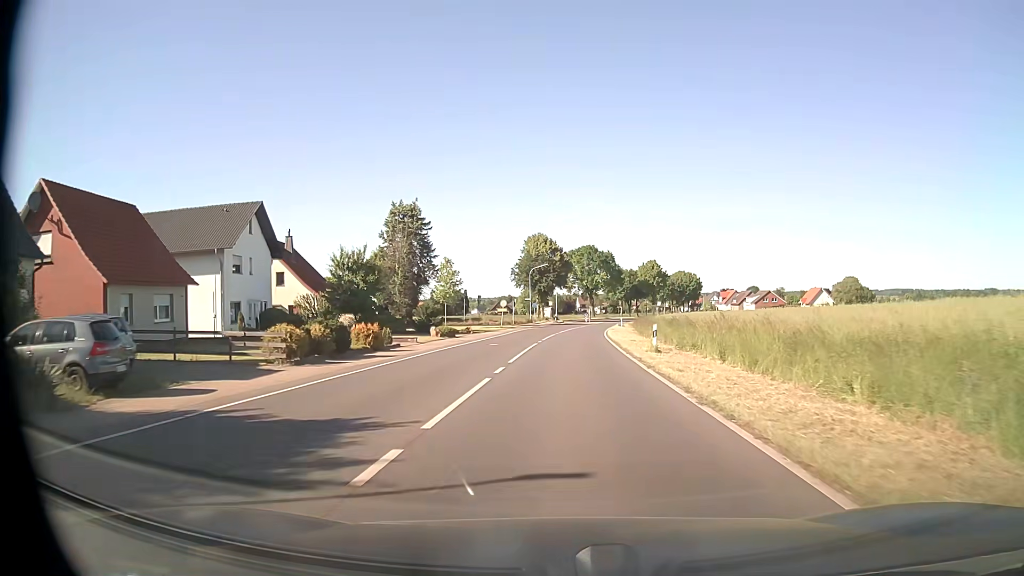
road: tertiary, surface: asphalt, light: Day
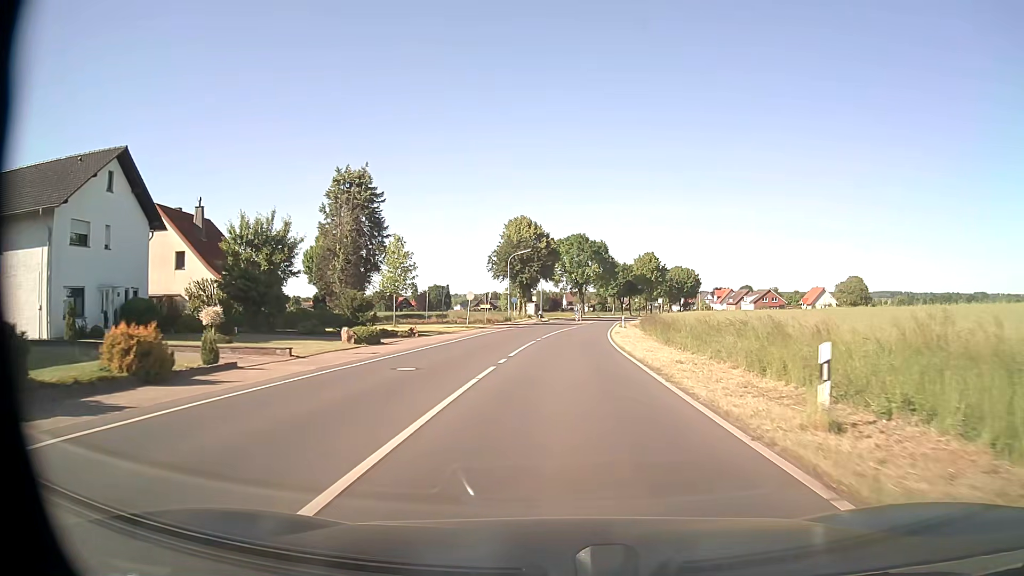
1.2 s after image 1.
(+0.2, +16.2) m; +1°
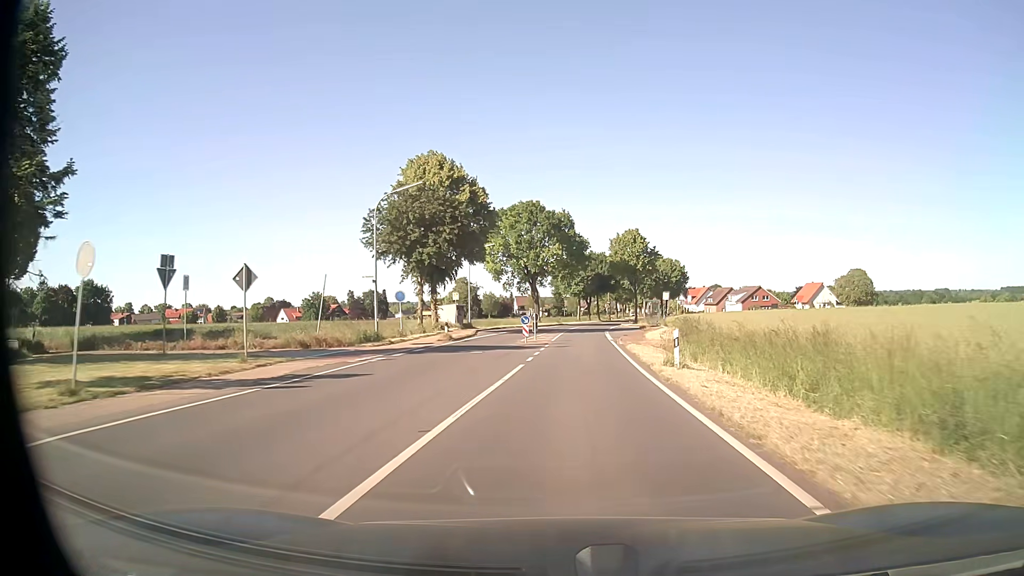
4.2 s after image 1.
(+1.3, +40.6) m; +4°
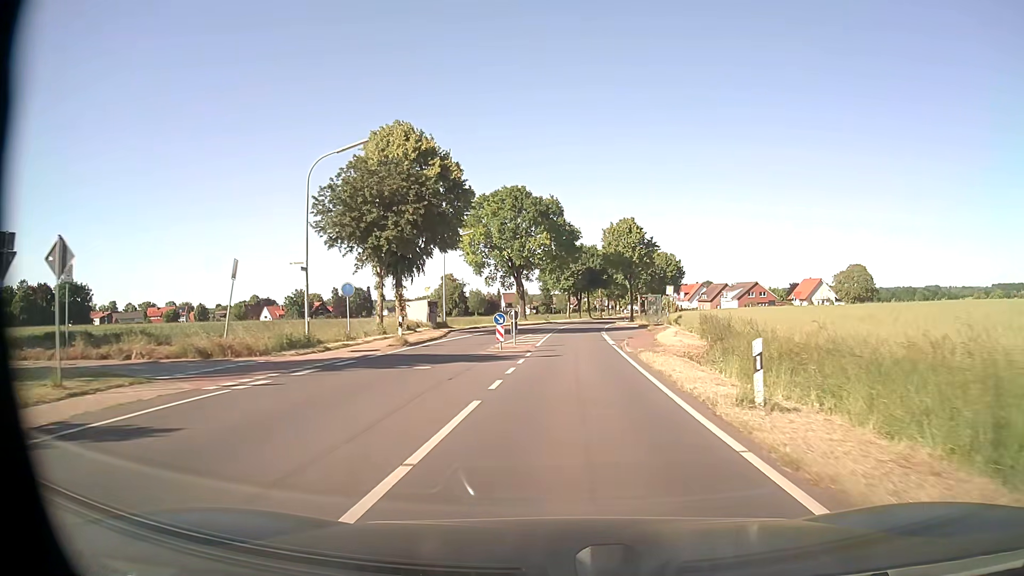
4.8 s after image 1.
(+0.1, +8.1) m; +1°
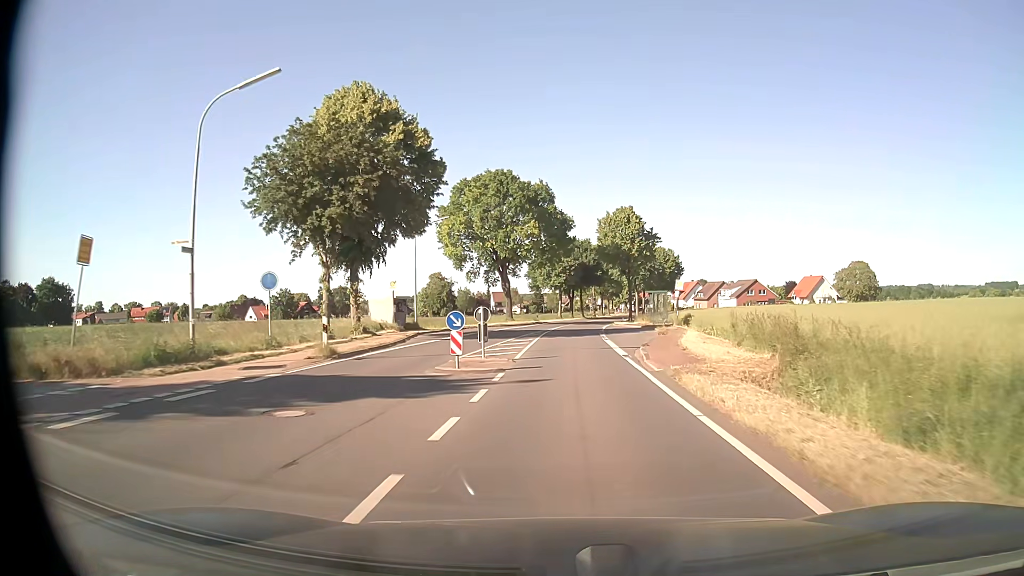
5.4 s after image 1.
(+0.1, +8.1) m; +1°
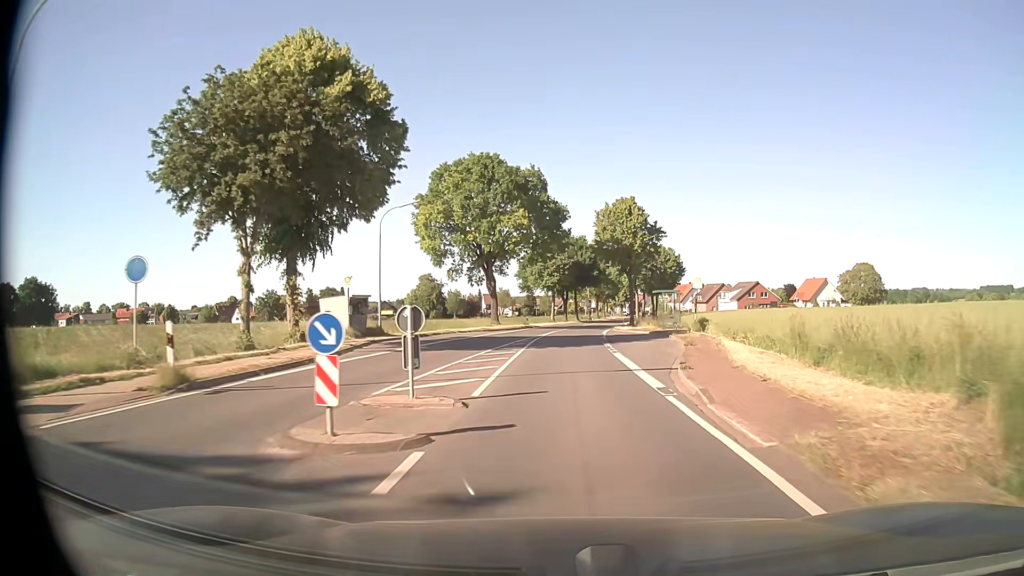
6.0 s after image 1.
(0.0, +8.1) m; +1°
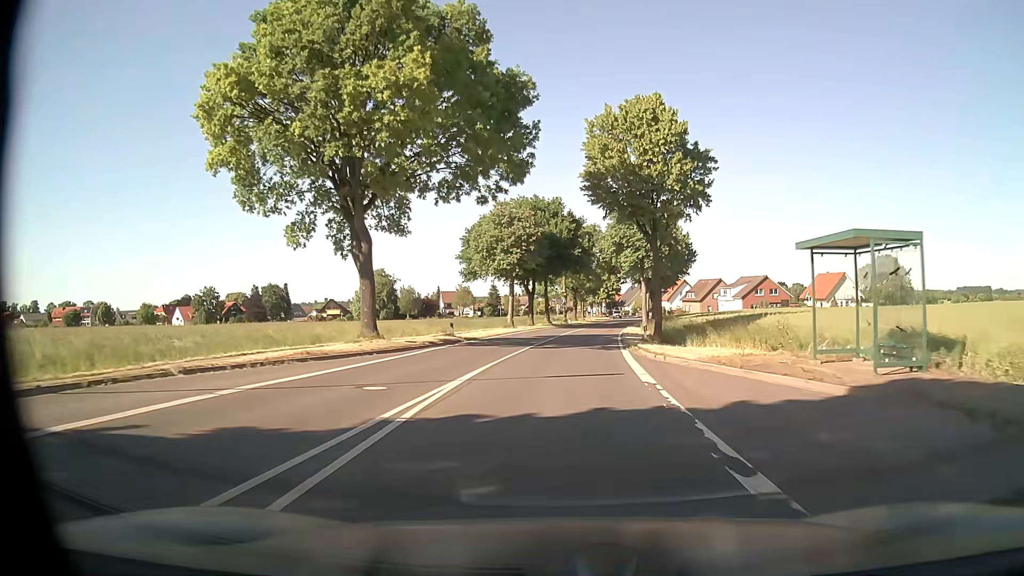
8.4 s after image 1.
(+0.7, +32.3) m; +2°
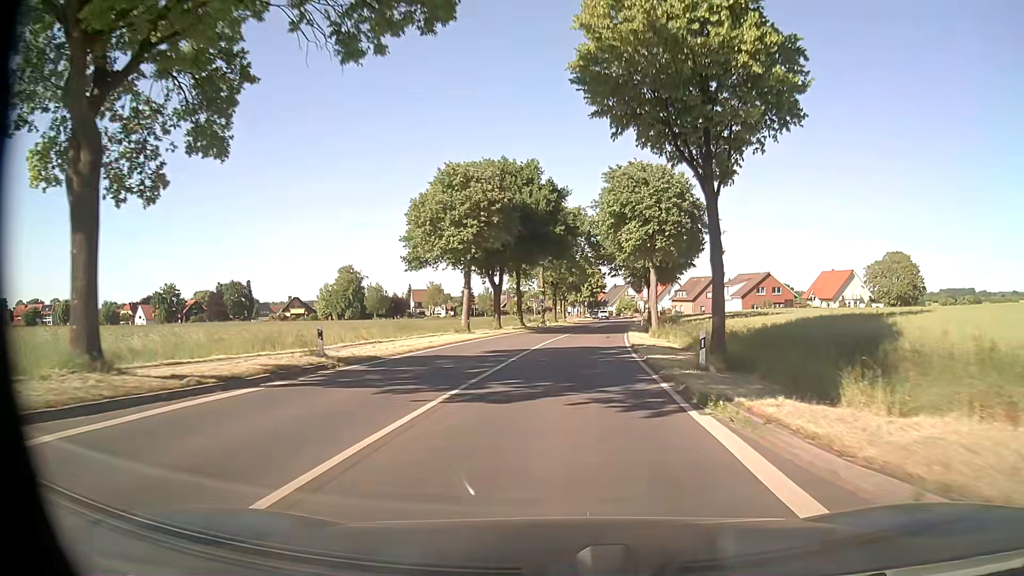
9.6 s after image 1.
(+0.3, +16.2) m; +2°
